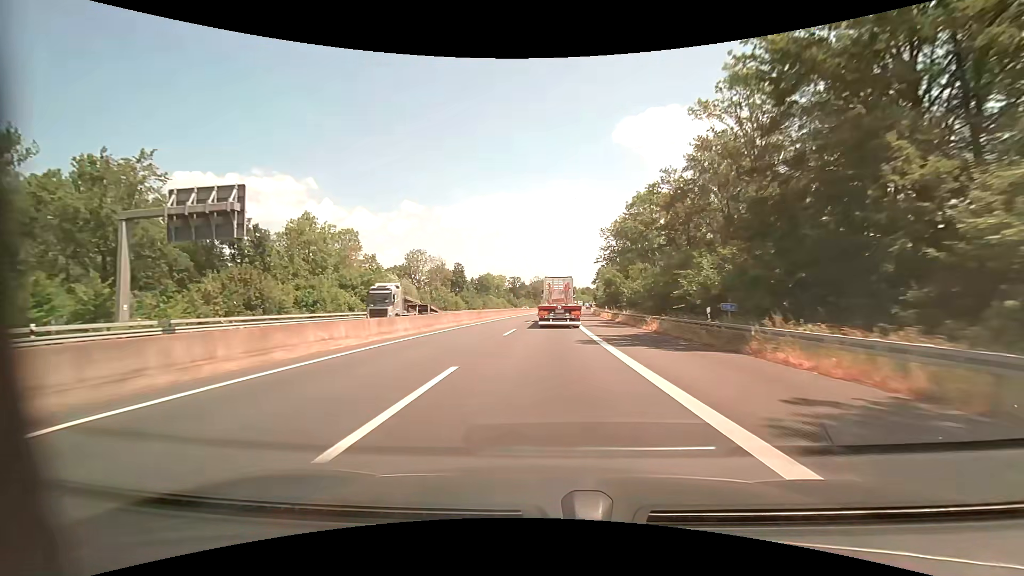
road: motorway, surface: asphalt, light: Day
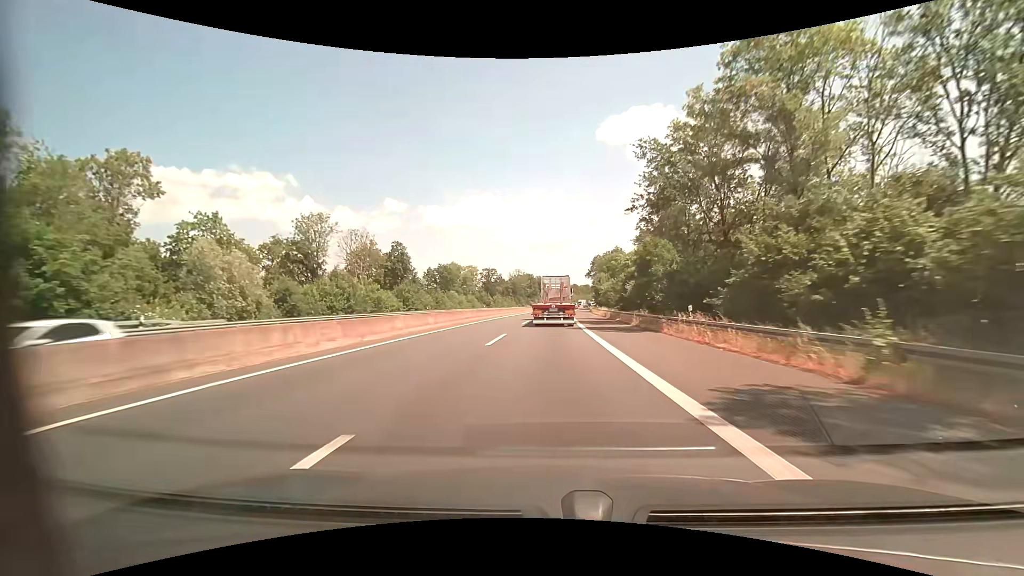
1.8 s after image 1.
(+0.6, +41.9) m; +2°
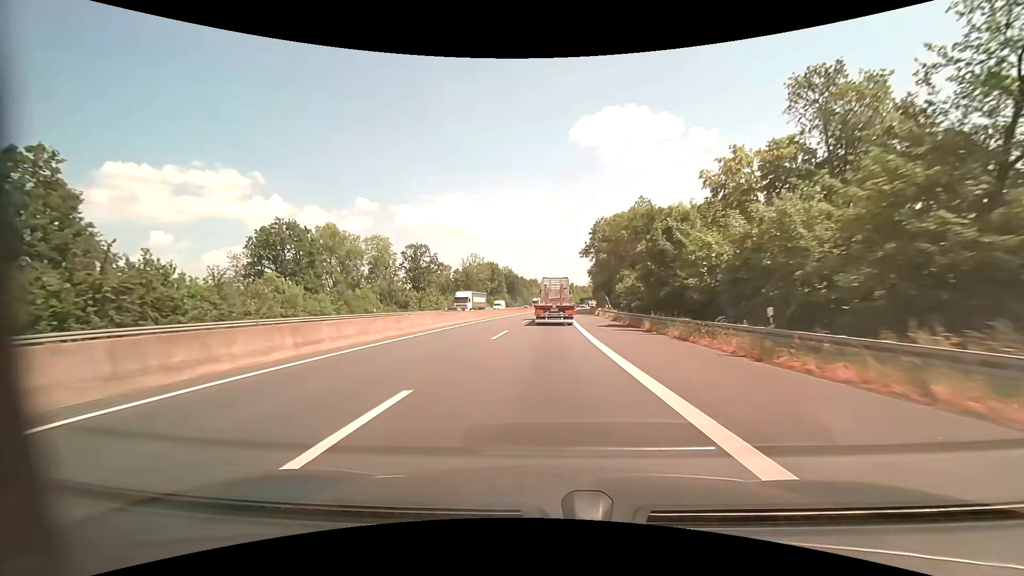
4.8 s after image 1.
(+1.7, +68.7) m; +3°
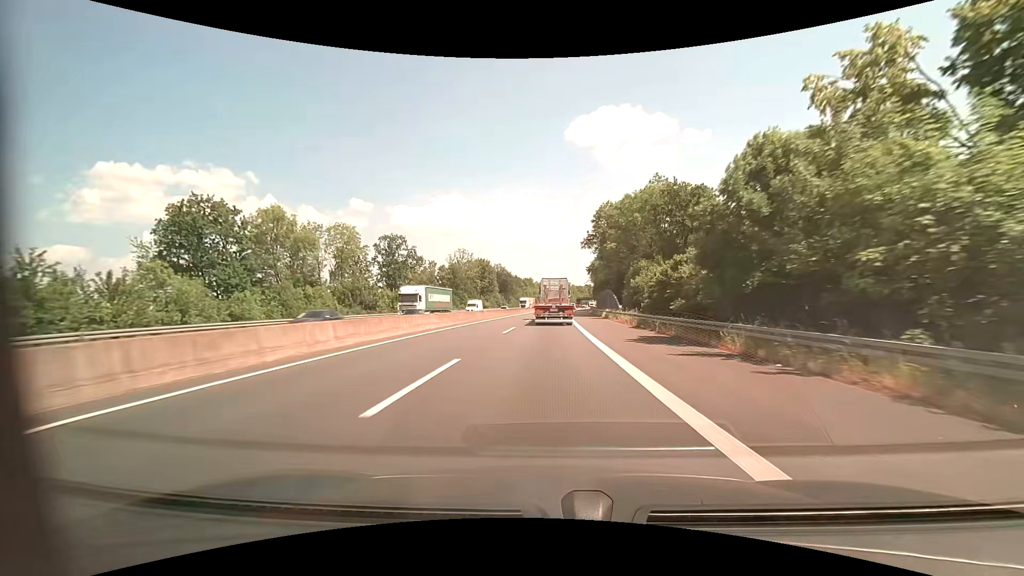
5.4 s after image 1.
(0.0, +13.6) m; 0°
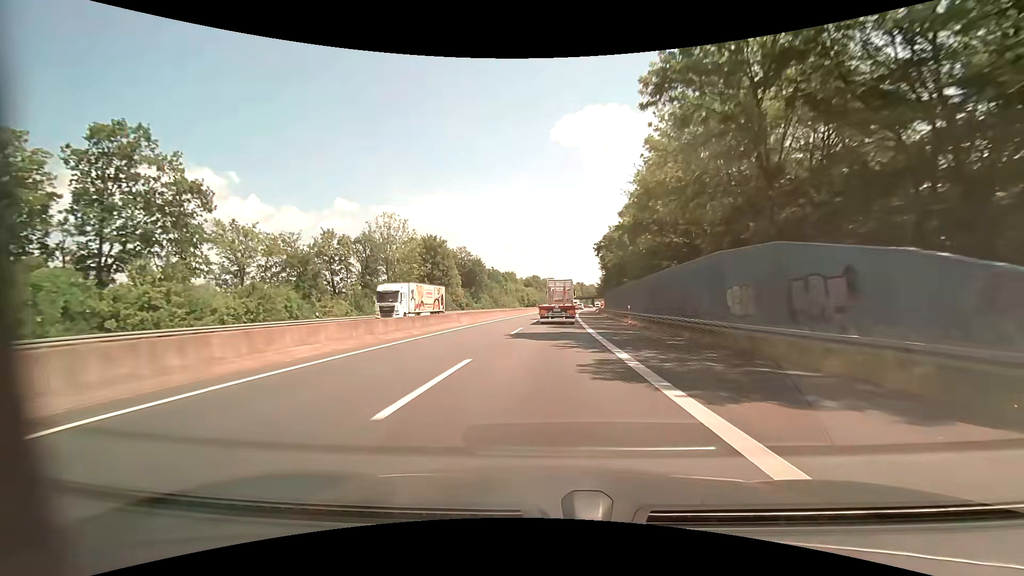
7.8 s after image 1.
(+1.0, +53.8) m; +2°
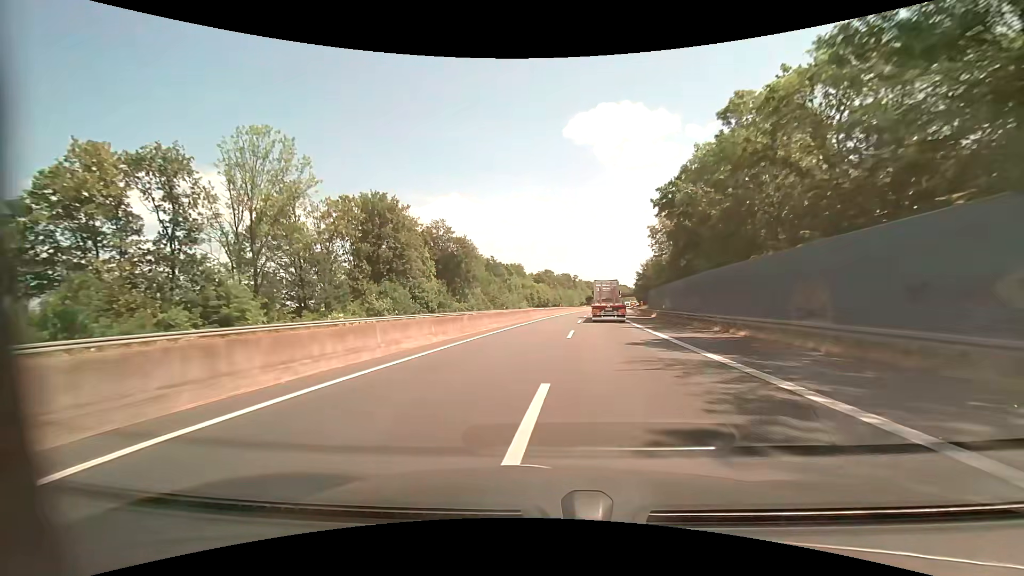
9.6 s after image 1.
(-0.5, +39.8) m; -2°
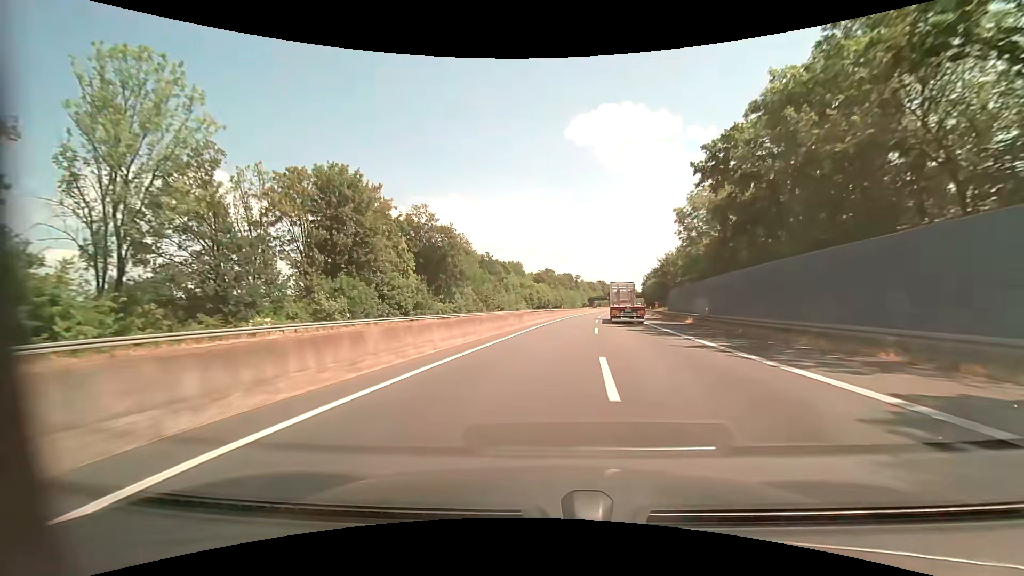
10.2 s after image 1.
(0.0, +13.2) m; 0°
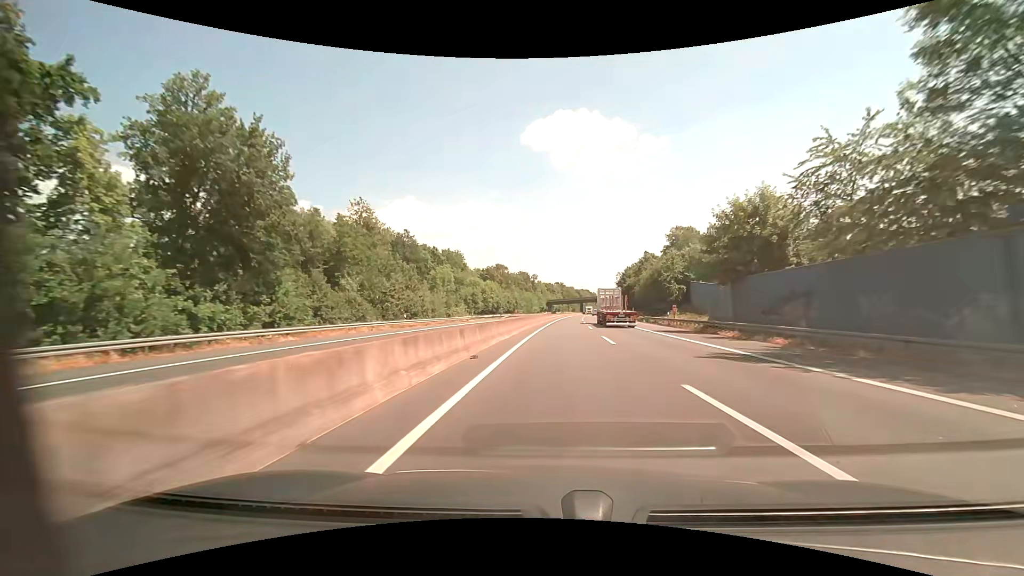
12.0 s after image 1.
(+1.4, +40.3) m; +5°
(0, +10) (0, +20) (+1, +30) (+2, +40) (+2, +50) (+3, +60) (+4, +70) (+4, +80) (+5, +90) (+6, +100) m
